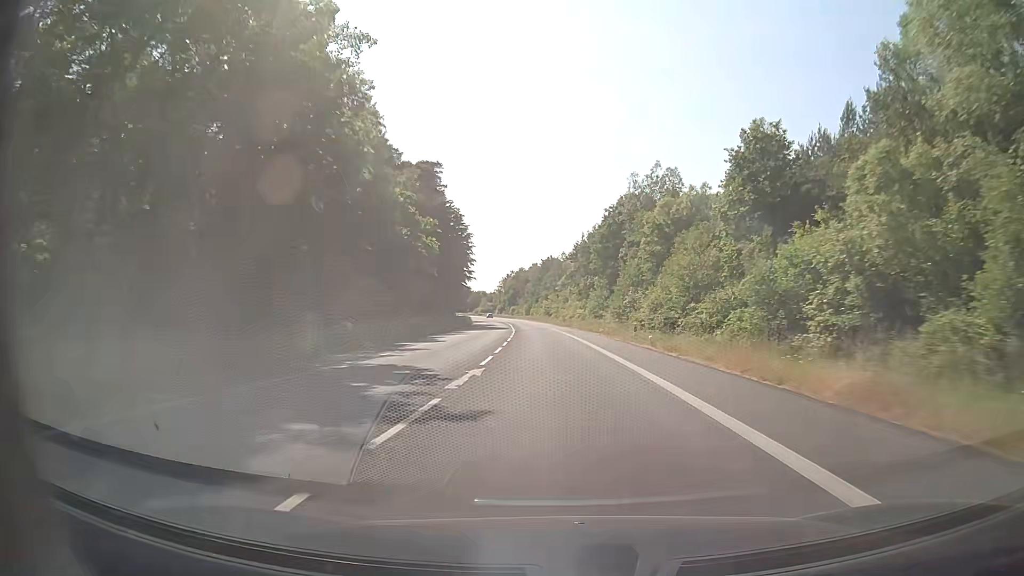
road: secondary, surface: asphalt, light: Day
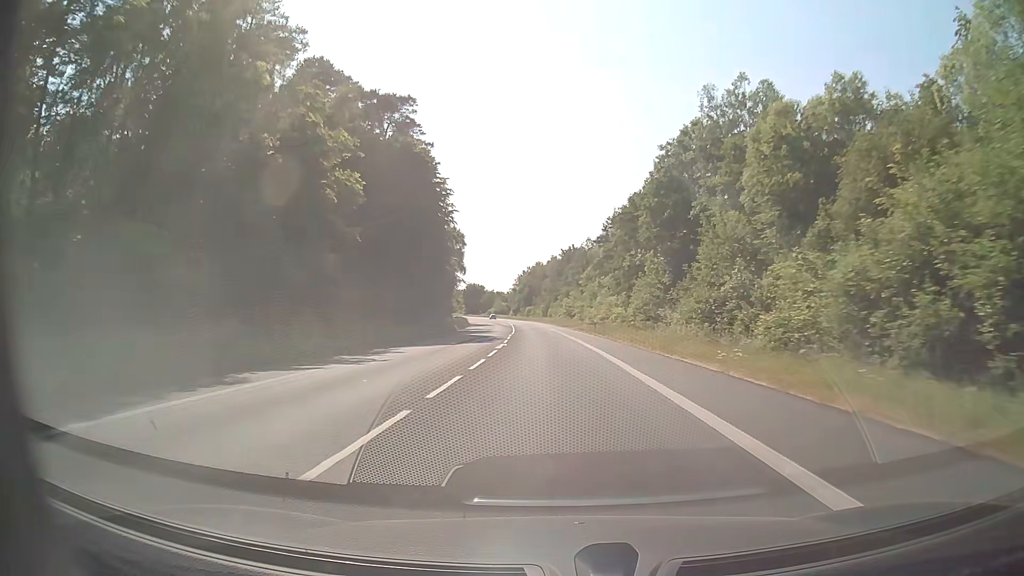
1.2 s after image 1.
(-0.4, +31.6) m; -1°
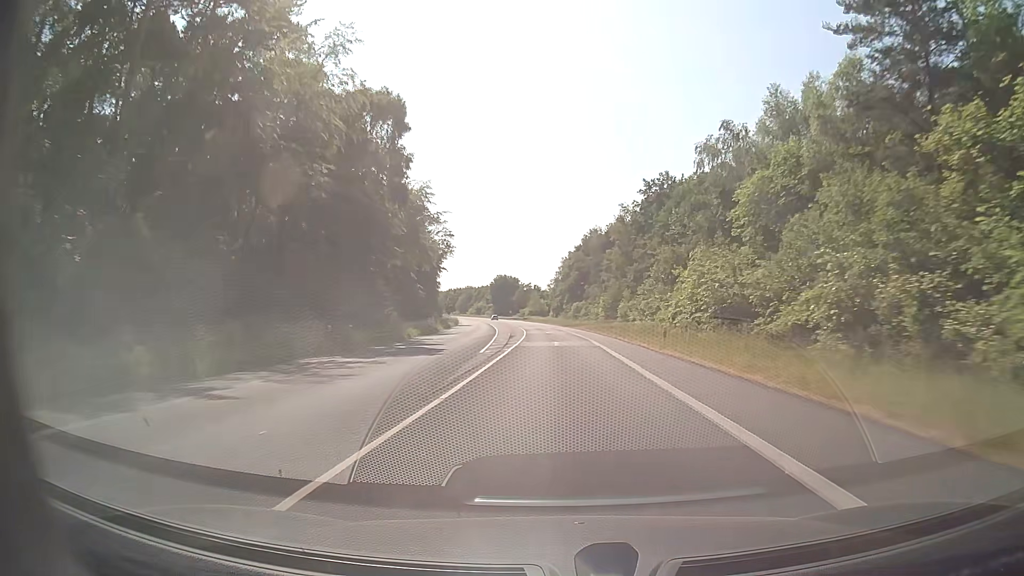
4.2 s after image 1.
(-3.4, +78.9) m; -4°
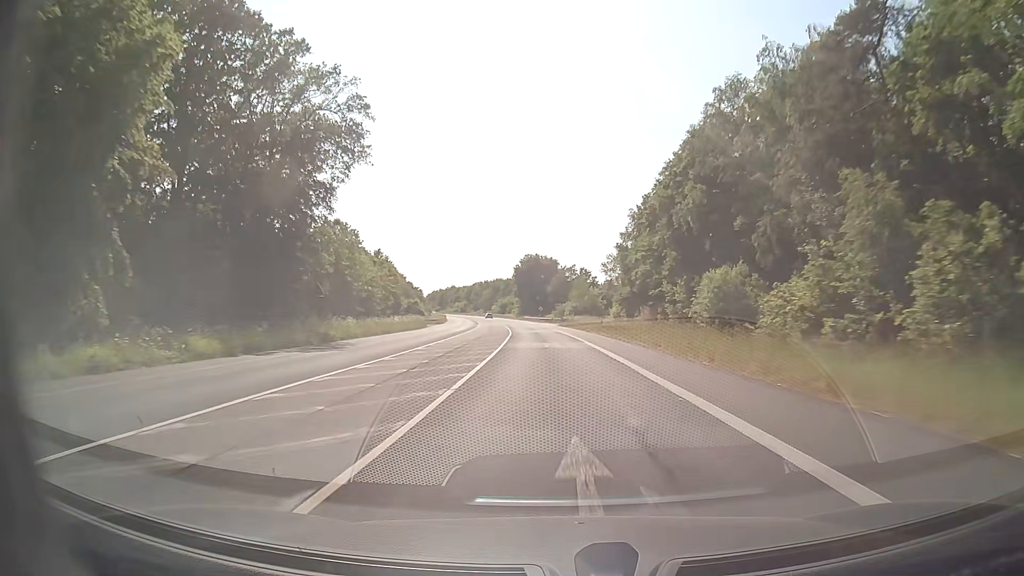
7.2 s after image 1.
(-2.4, +78.9) m; -4°
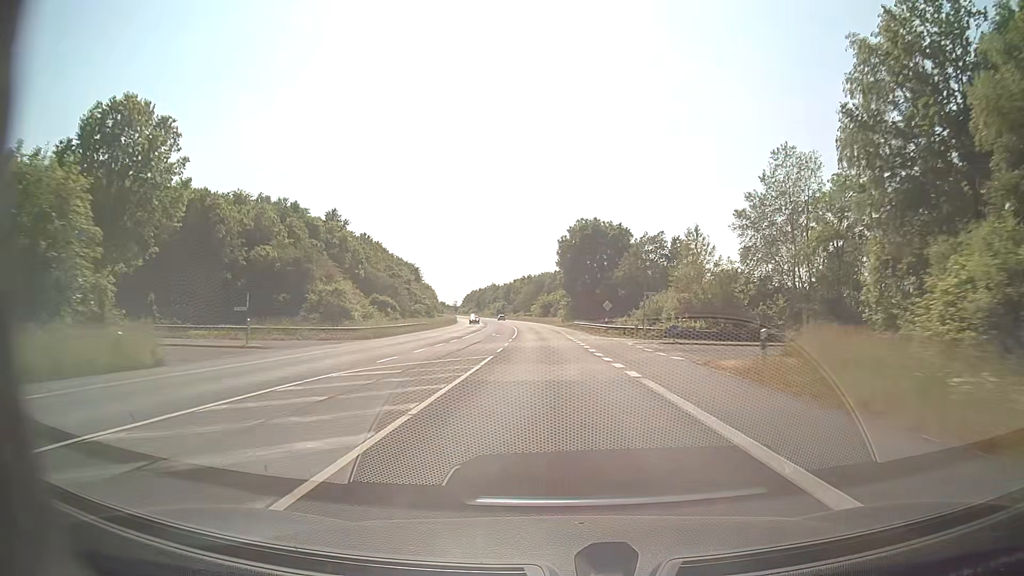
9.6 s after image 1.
(-2.5, +63.1) m; -5°
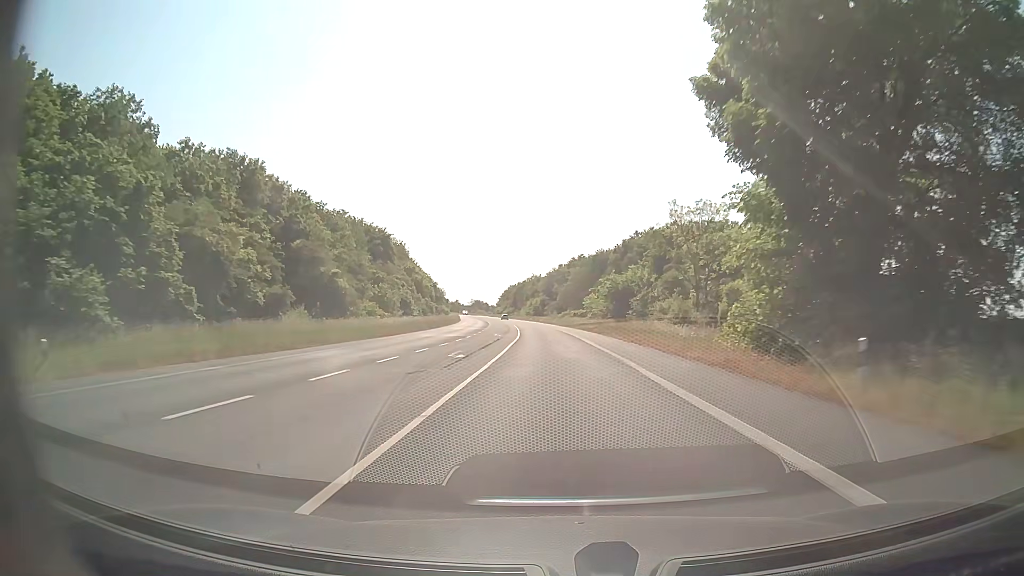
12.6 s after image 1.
(-3.1, +78.9) m; -4°
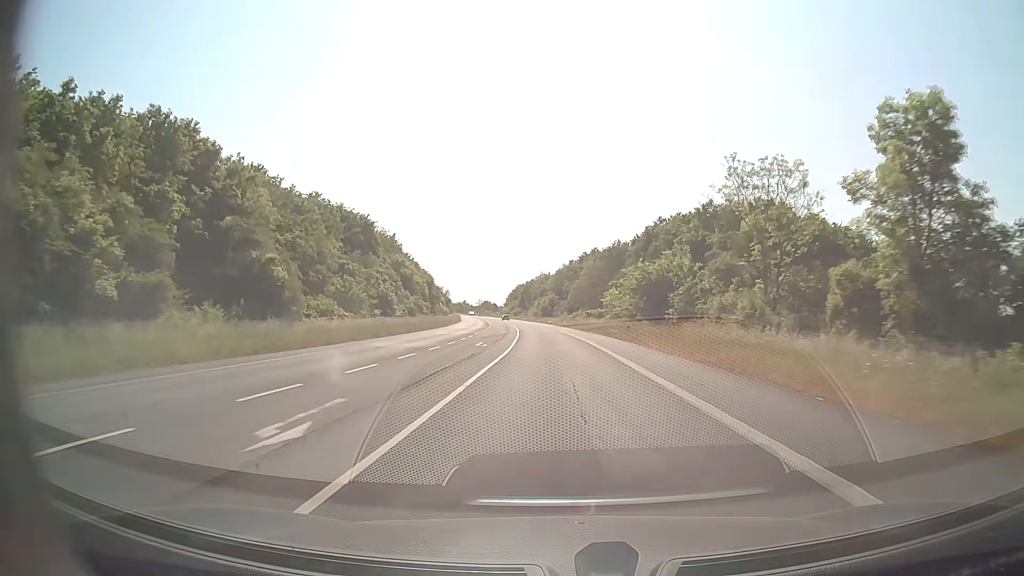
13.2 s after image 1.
(-0.2, +15.8) m; -1°
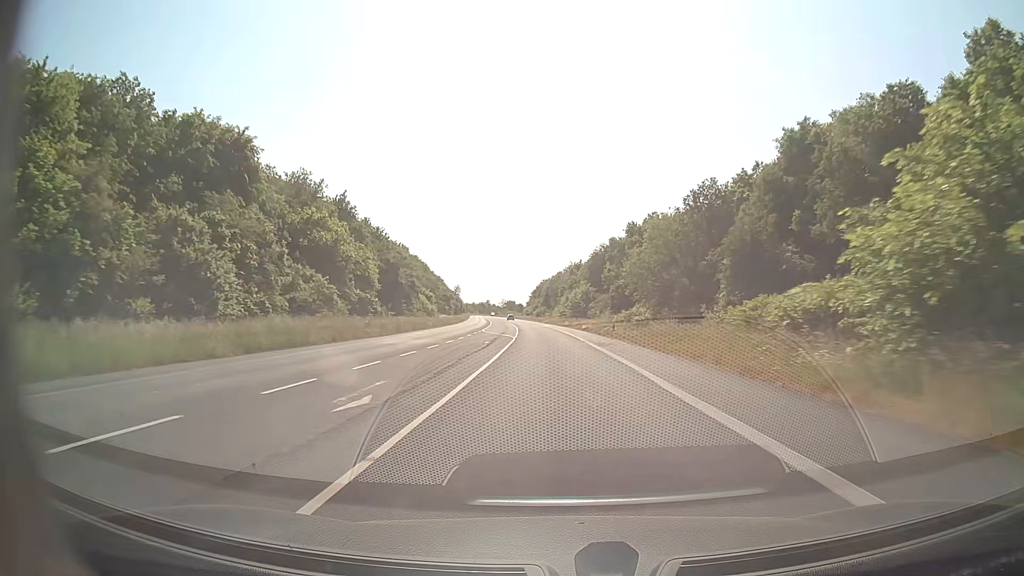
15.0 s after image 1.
(-1.1, +47.3) m; -3°
(0, +10) (0, +20) (0, +30) (-1, +40) (-1, +50) (-2, +60) (-2, +70) (-3, +80) (-4, +90) (-4, +100) m
